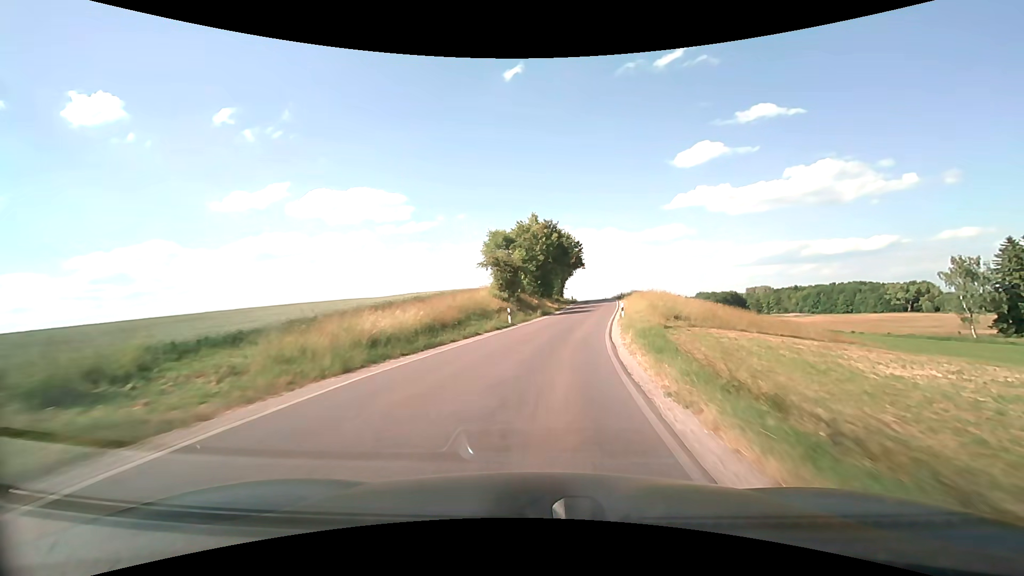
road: secondary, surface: asphalt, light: Day
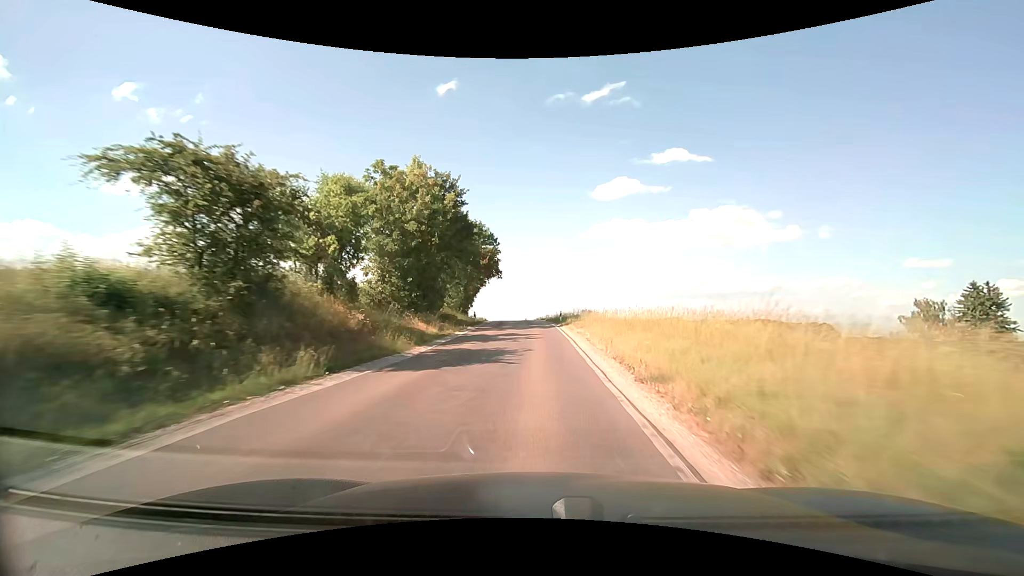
(+2.9, +30.2) m; +10°
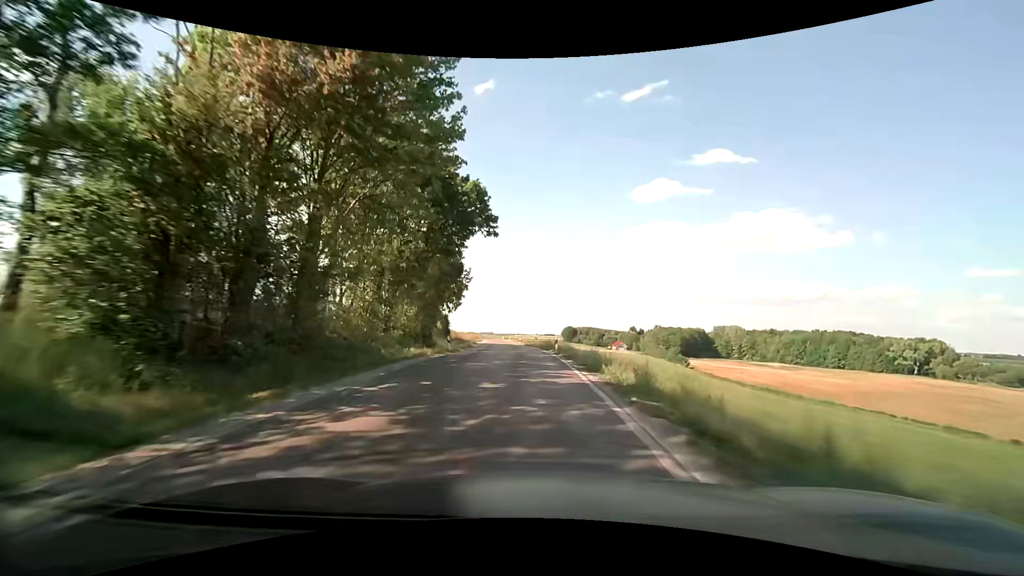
(-0.4, +52.2) m; -4°
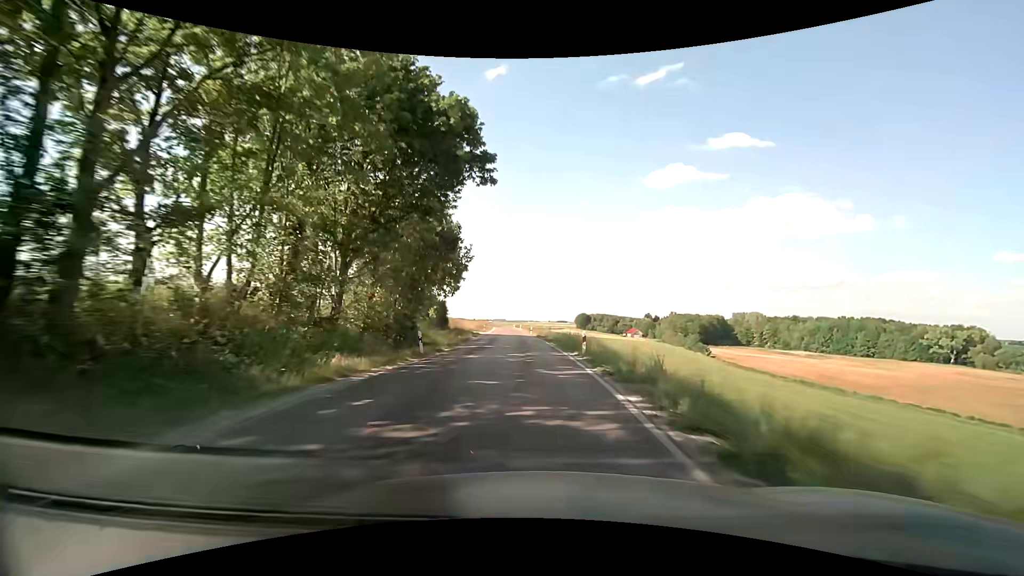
(-0.1, +10.6) m; -1°
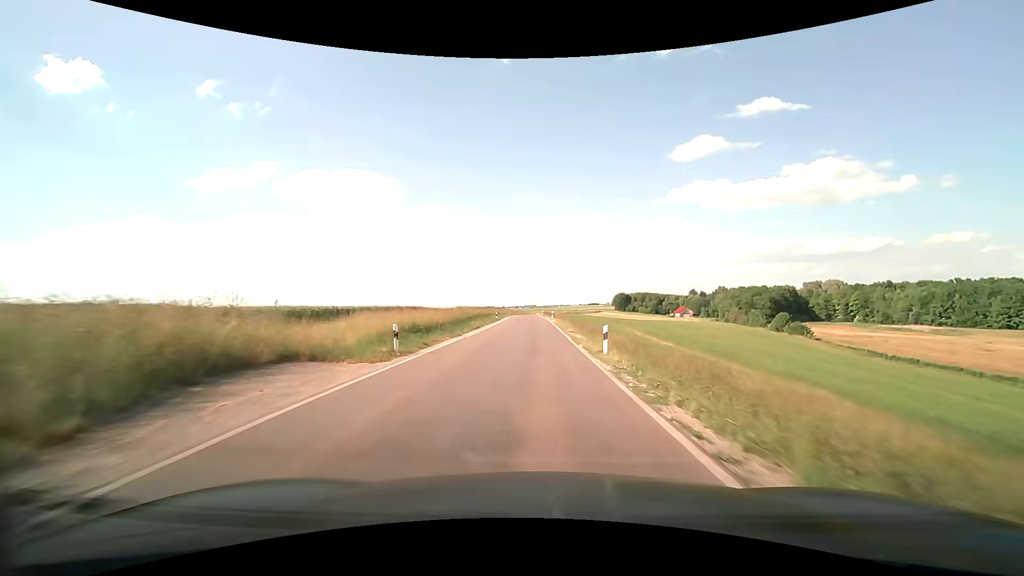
(-2.3, +56.0) m; -4°
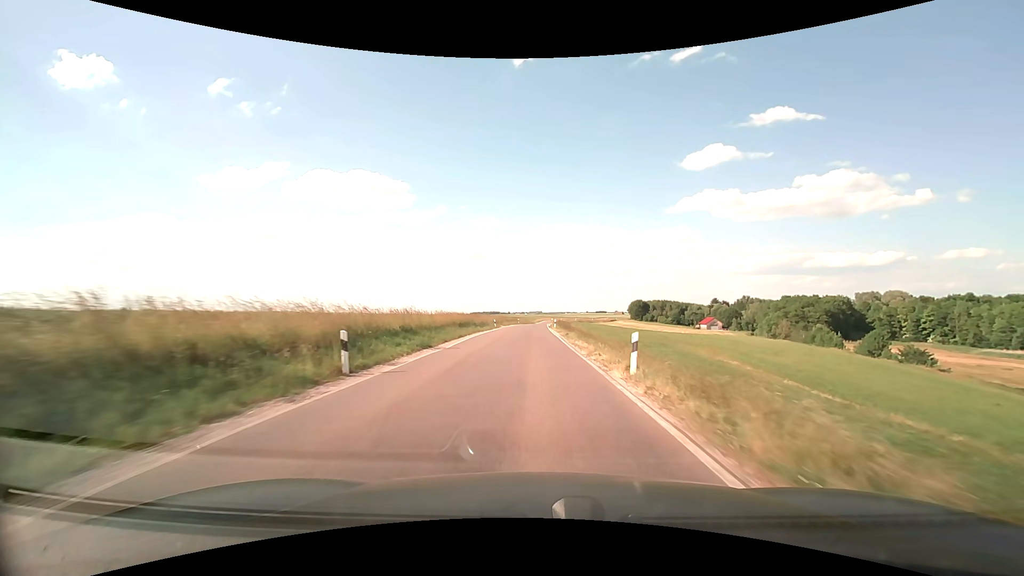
(-0.3, +48.6) m; -1°
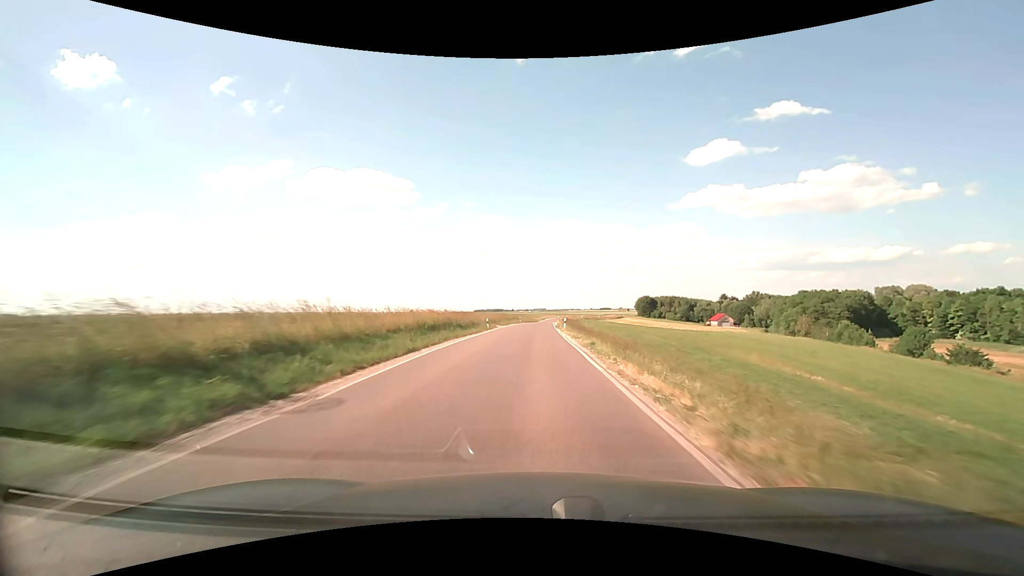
(0.0, +12.5) m; 0°
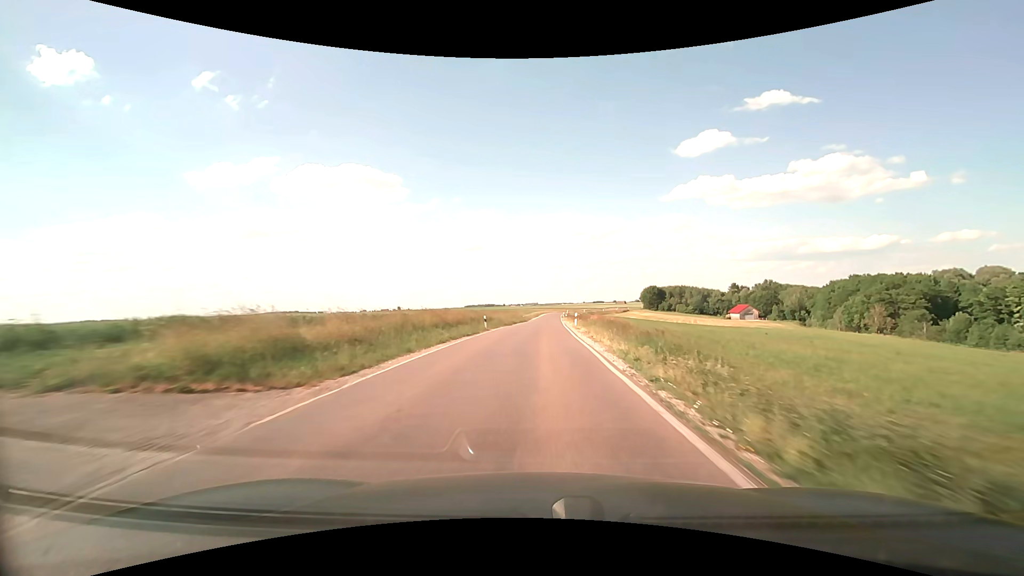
(0.0, +51.2) m; +1°
(0, +10) (0, +20) (0, +30) (0, +40) (+1, +50) (+1, +60) (+1, +70) (+1, +80) (+2, +90) (+2, +100) m
